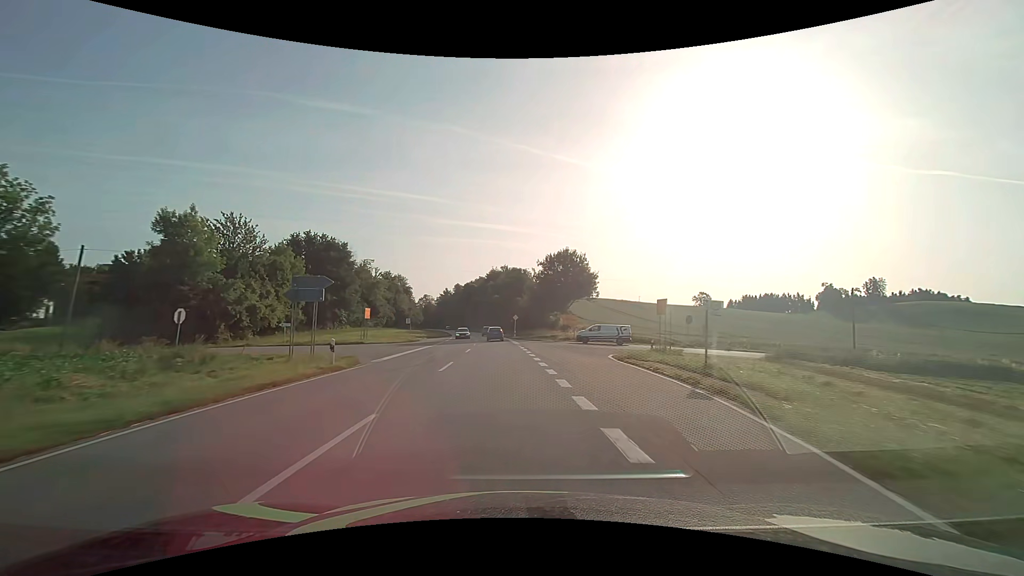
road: secondary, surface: asphalt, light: Day
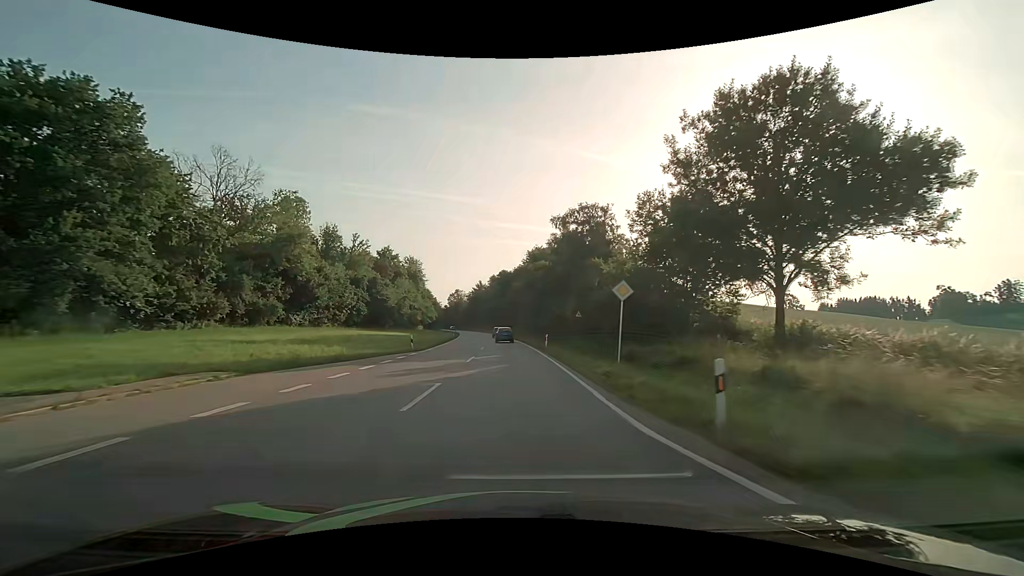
(-2.5, +55.3) m; -5°
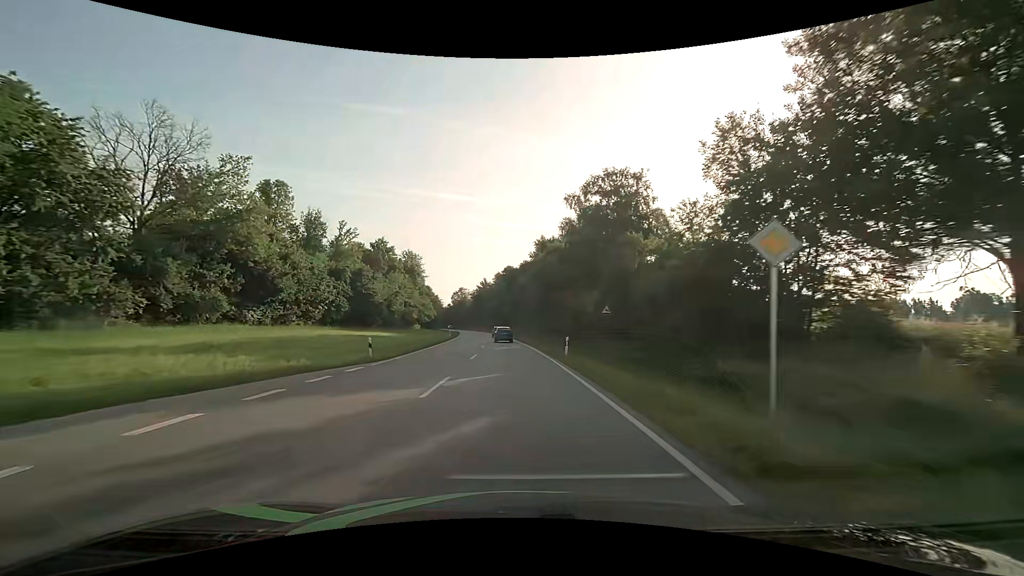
(-0.1, +10.7) m; -1°
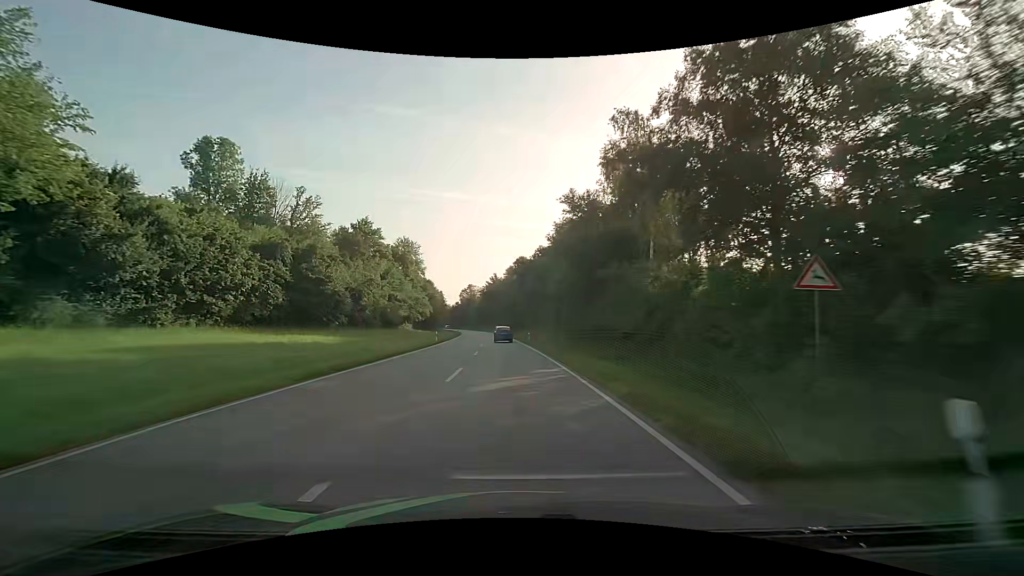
(-0.3, +21.3) m; -2°
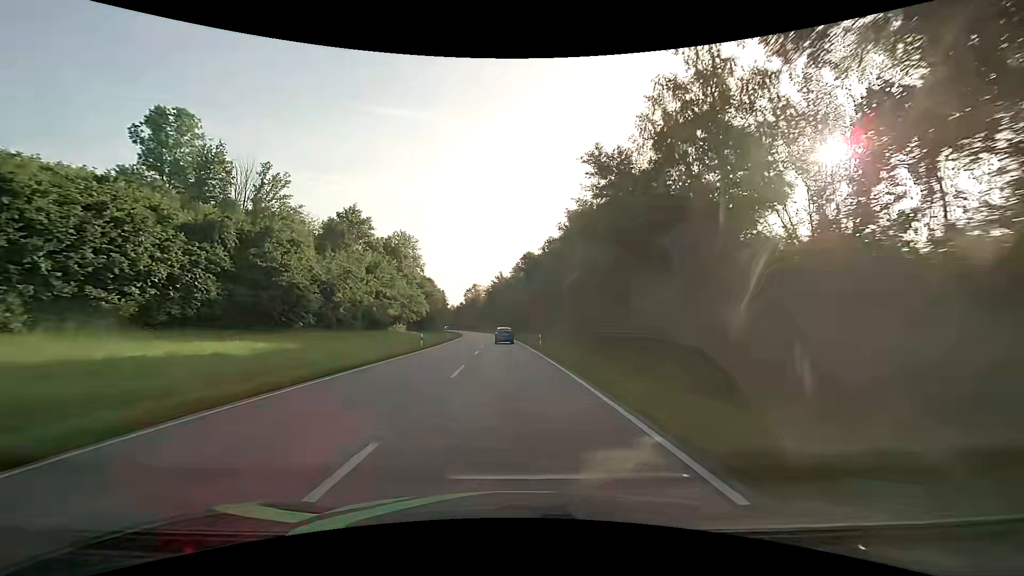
(0.0, +10.5) m; -1°
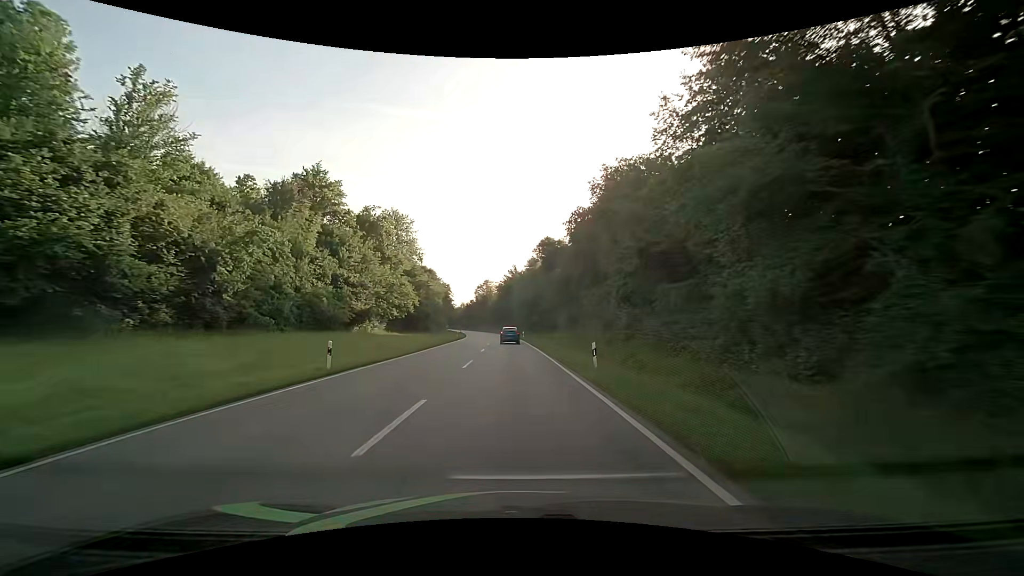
(-0.3, +20.7) m; -2°
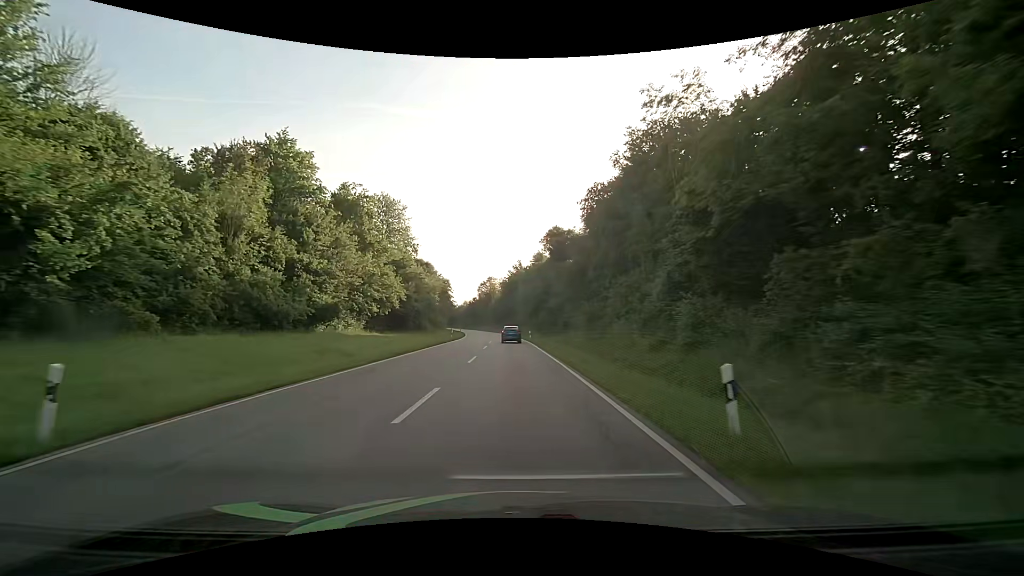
(0.0, +10.2) m; -1°
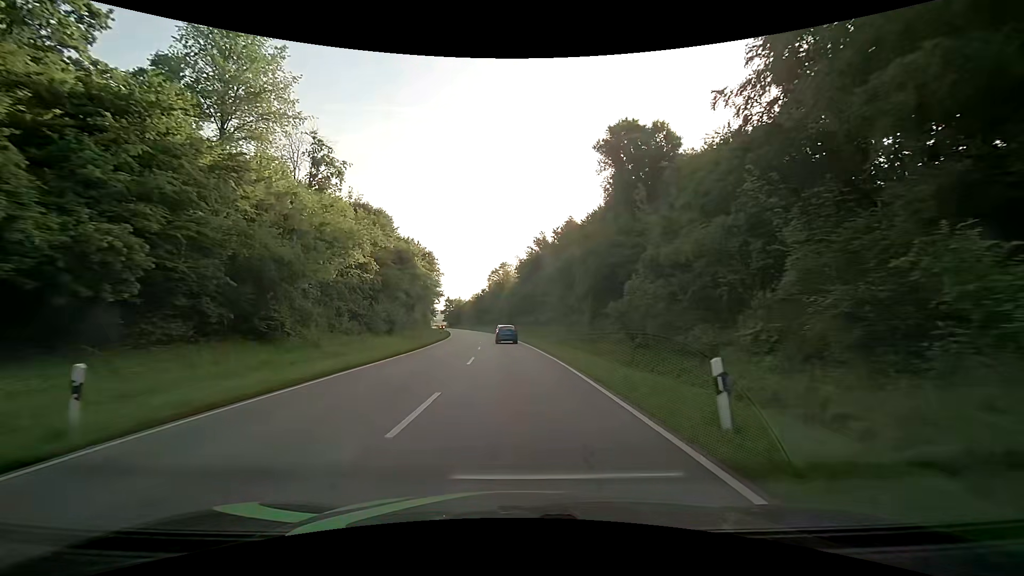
(-0.7, +49.0) m; -2°
(0, +10) (0, +20) (0, +30) (-1, +40) (-1, +50) (-2, +60) (-3, +70) (-5, +80) (-6, +90) (-7, +100) m
